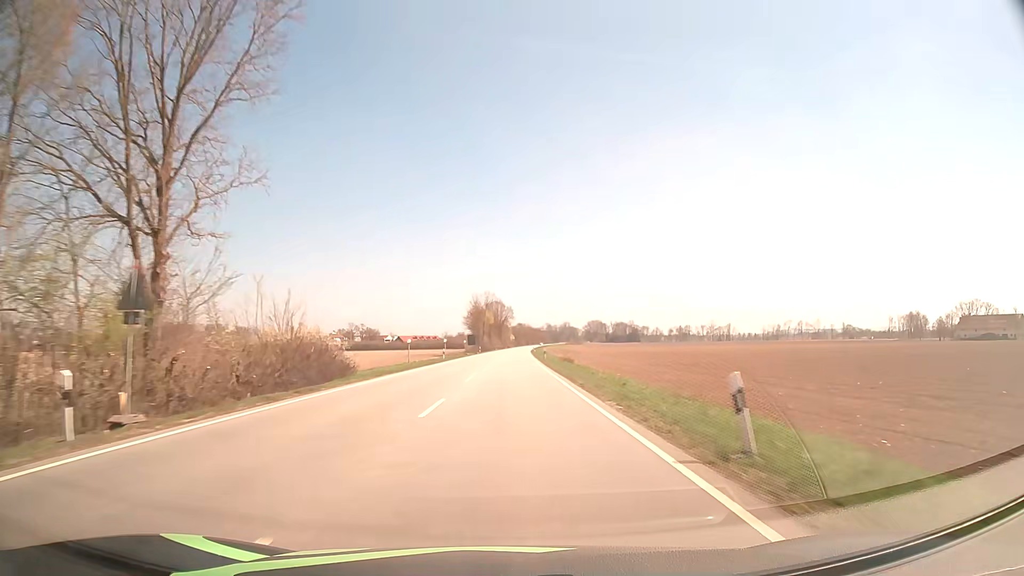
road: secondary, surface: asphalt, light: Day
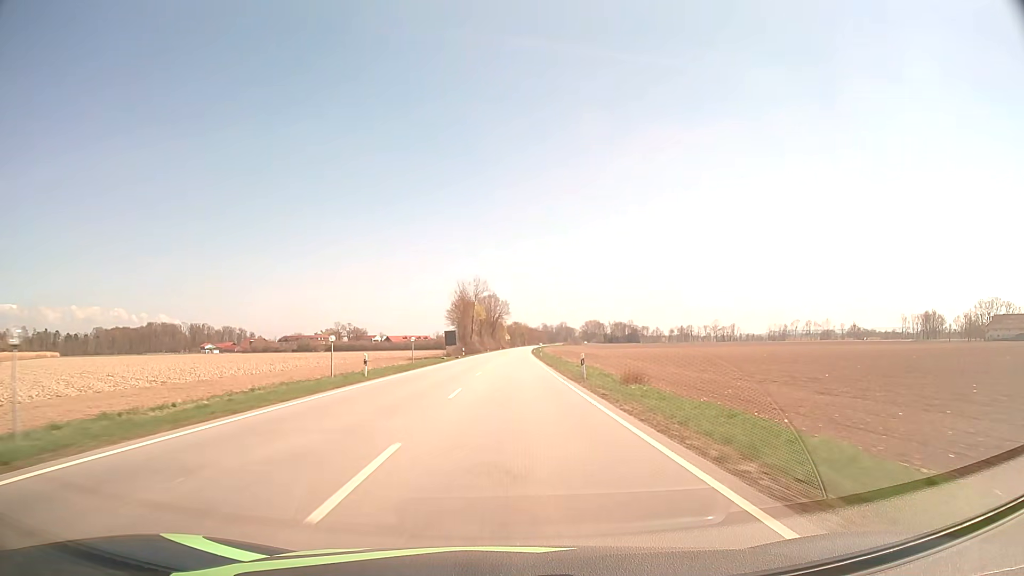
(0.0, +31.5) m; 0°
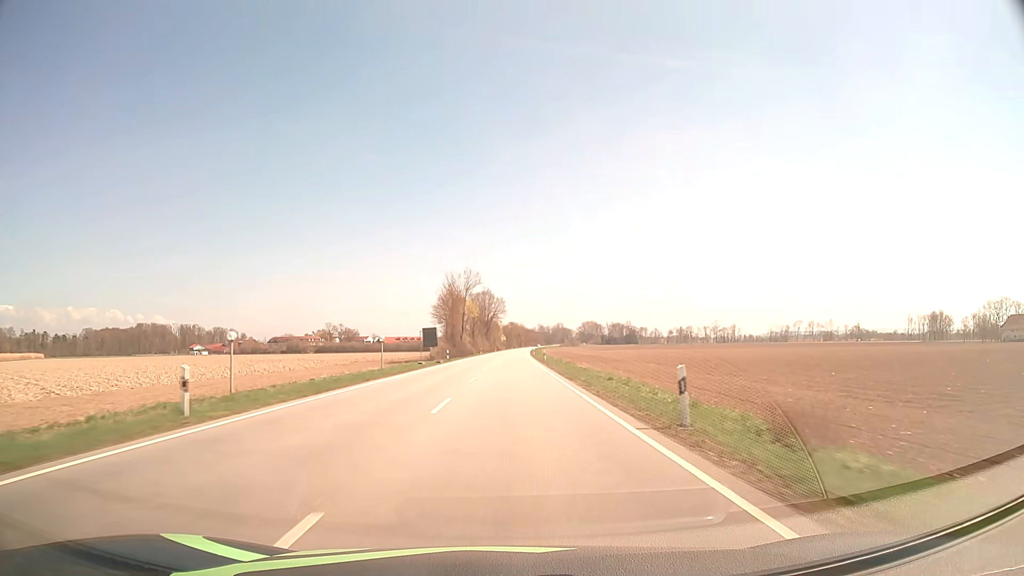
(+0.1, +15.8) m; 0°
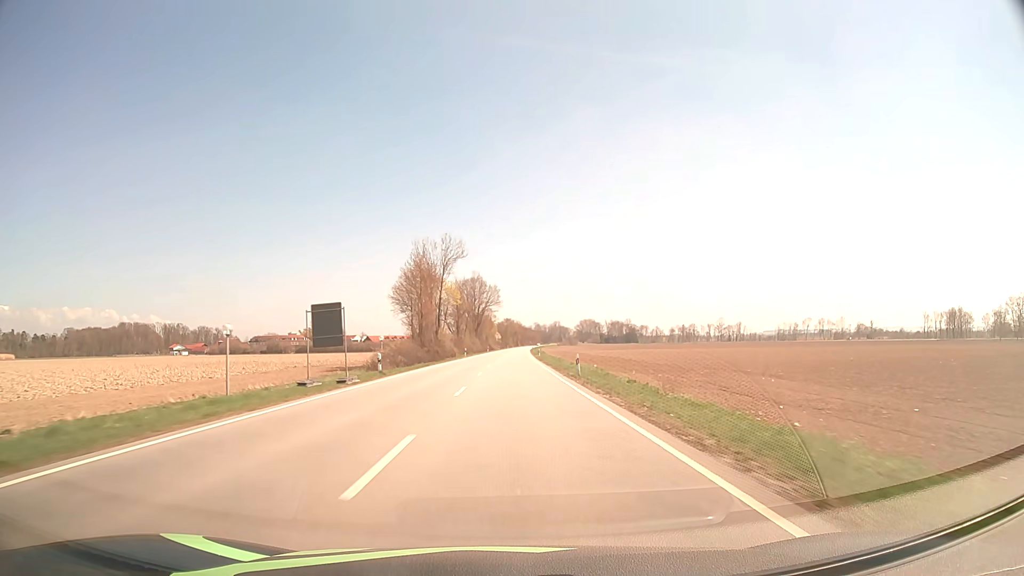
(+0.1, +31.7) m; 0°
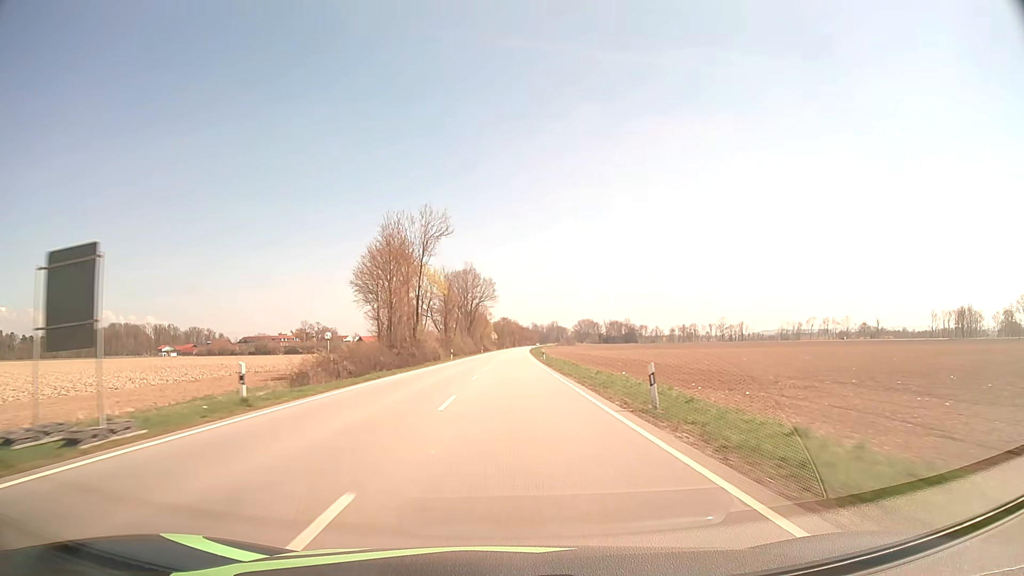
(0.0, +15.9) m; 0°
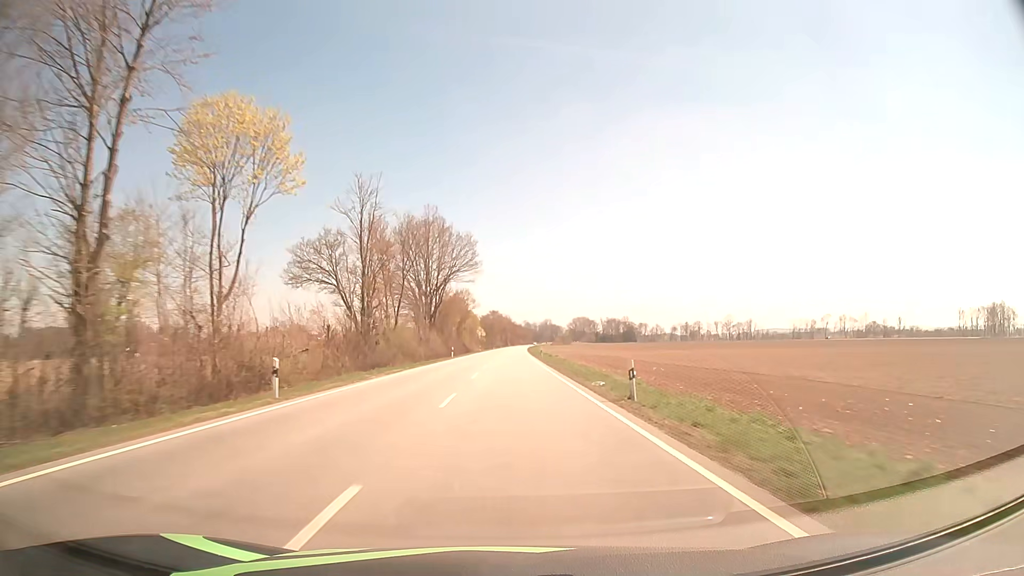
(+0.3, +47.8) m; +1°
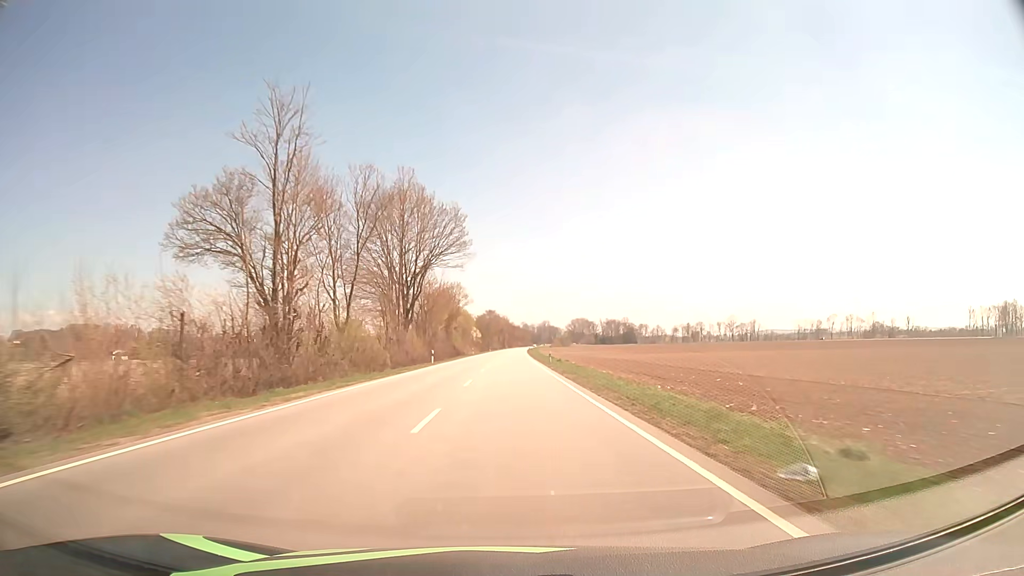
(+0.1, +16.0) m; 0°
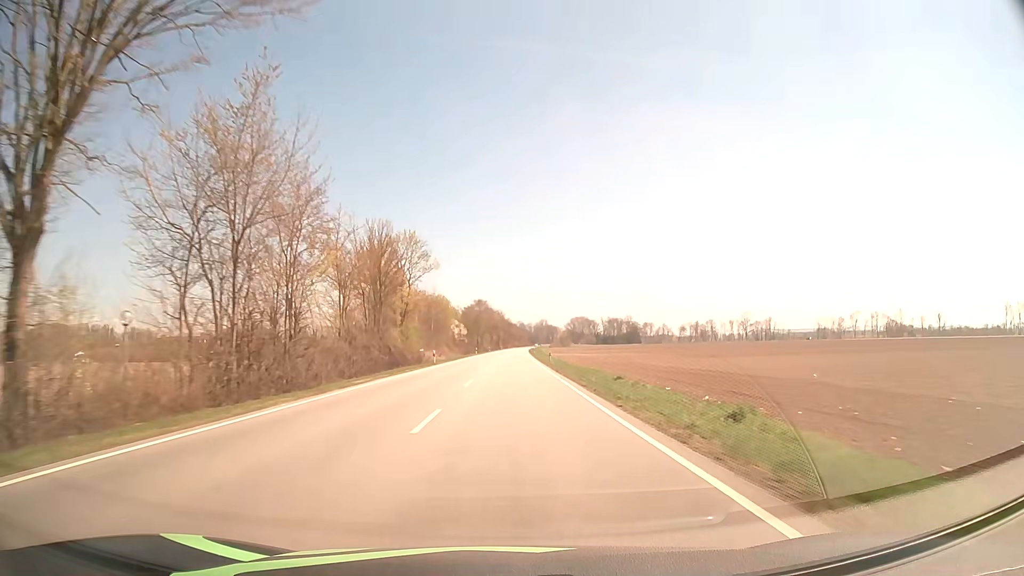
(+0.4, +48.1) m; +1°
(0, +10) (0, +20) (0, +30) (0, +40) (0, +50) (0, +60) (0, +70) (+1, +80) (+1, +90) (+1, +100) m
